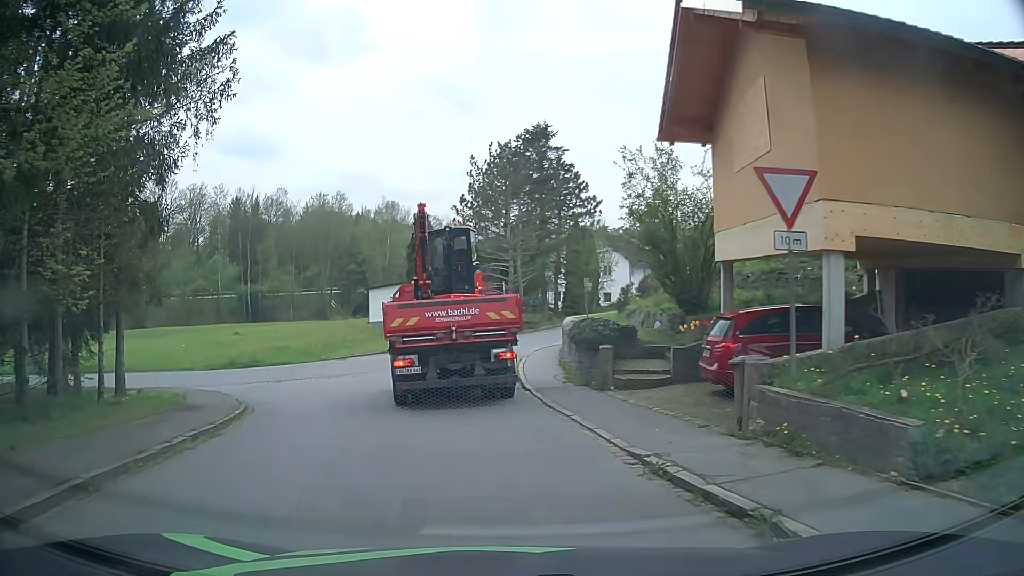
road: residential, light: Day
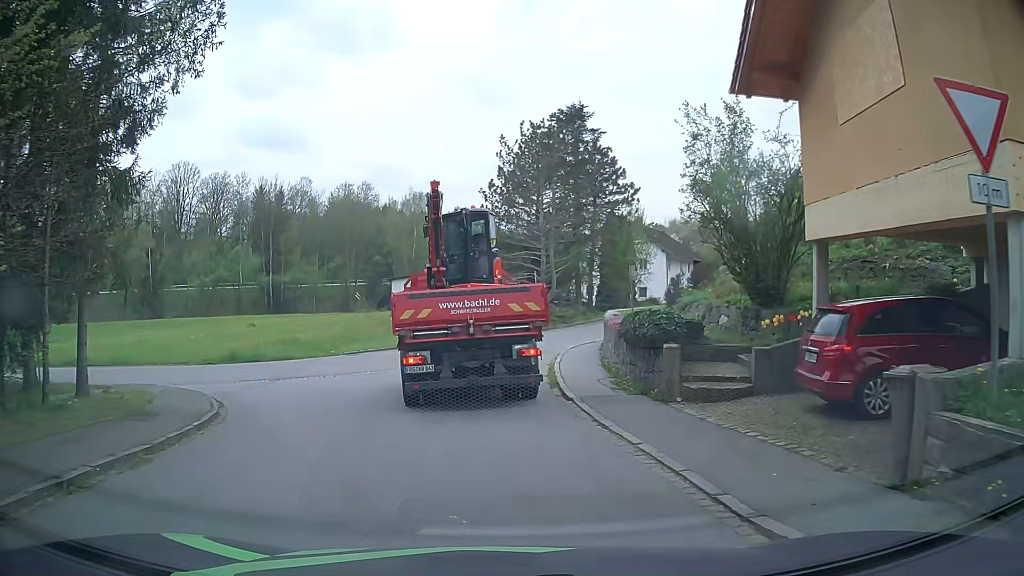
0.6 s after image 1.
(-0.1, +3.1) m; -2°
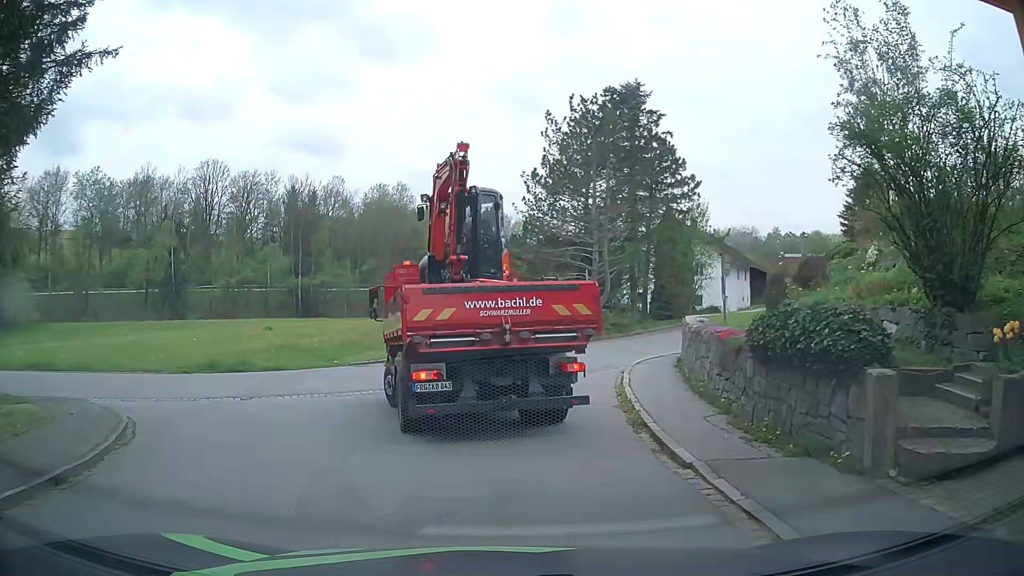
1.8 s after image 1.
(-0.3, +5.4) m; -4°
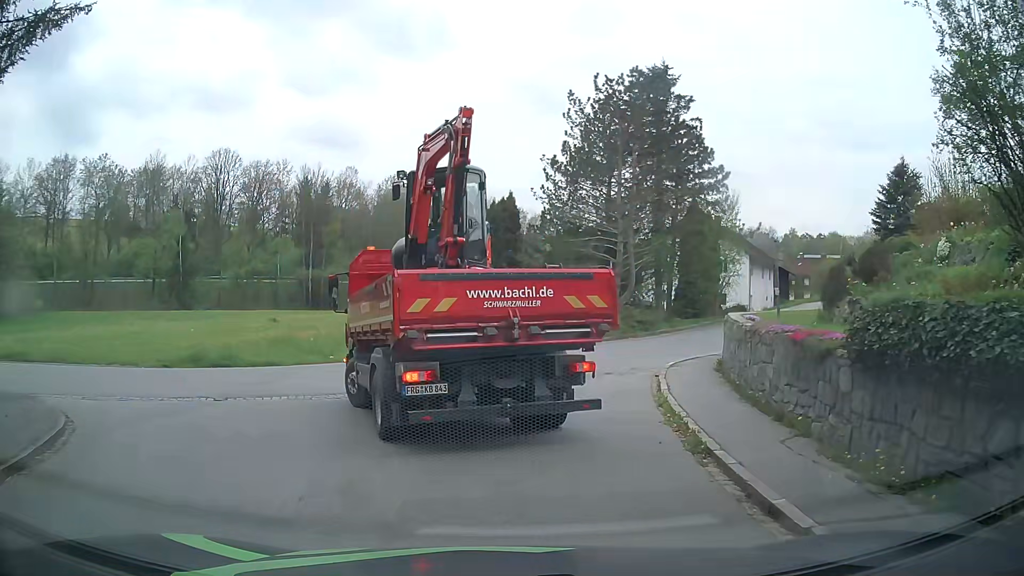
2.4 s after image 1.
(0.0, +2.3) m; -1°
